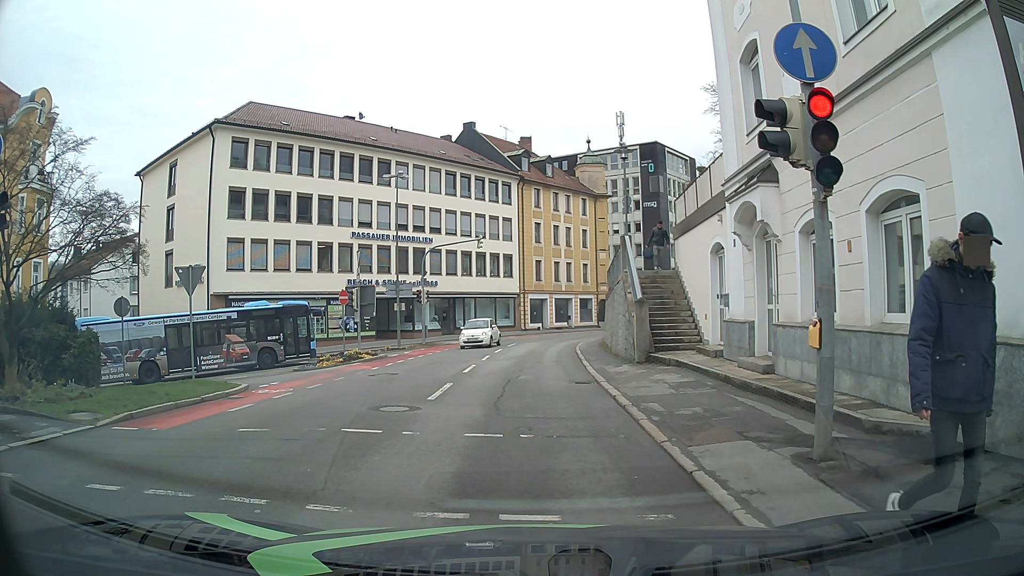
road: tertiary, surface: asphalt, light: Day
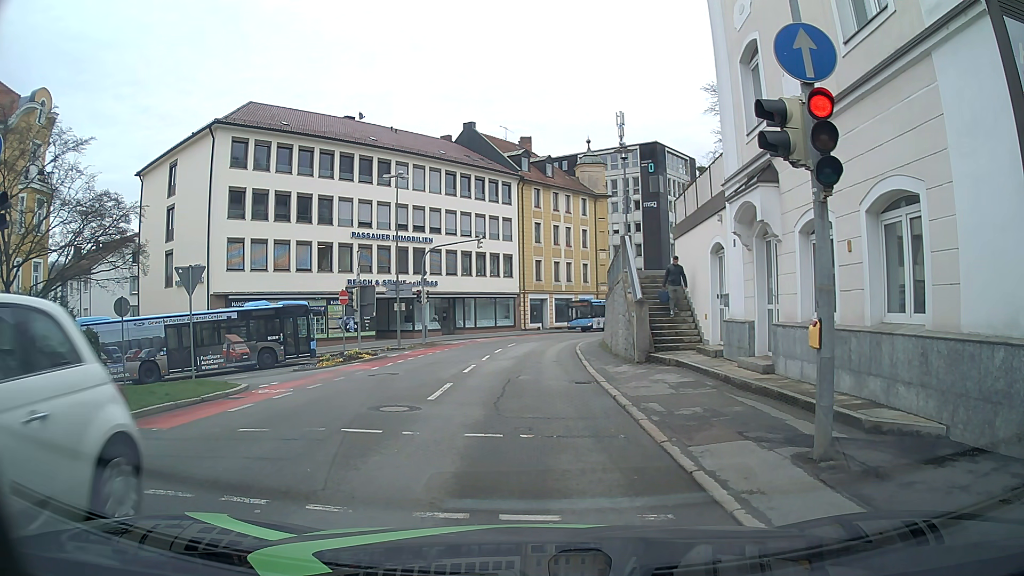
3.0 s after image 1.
(0.0, 0.0) m; 0°
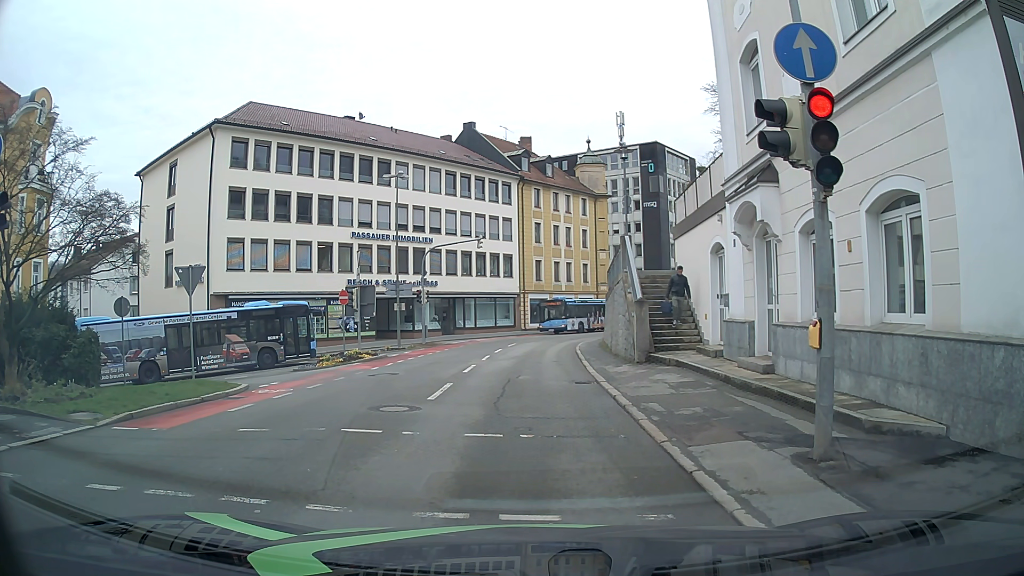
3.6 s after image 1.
(0.0, 0.0) m; 0°
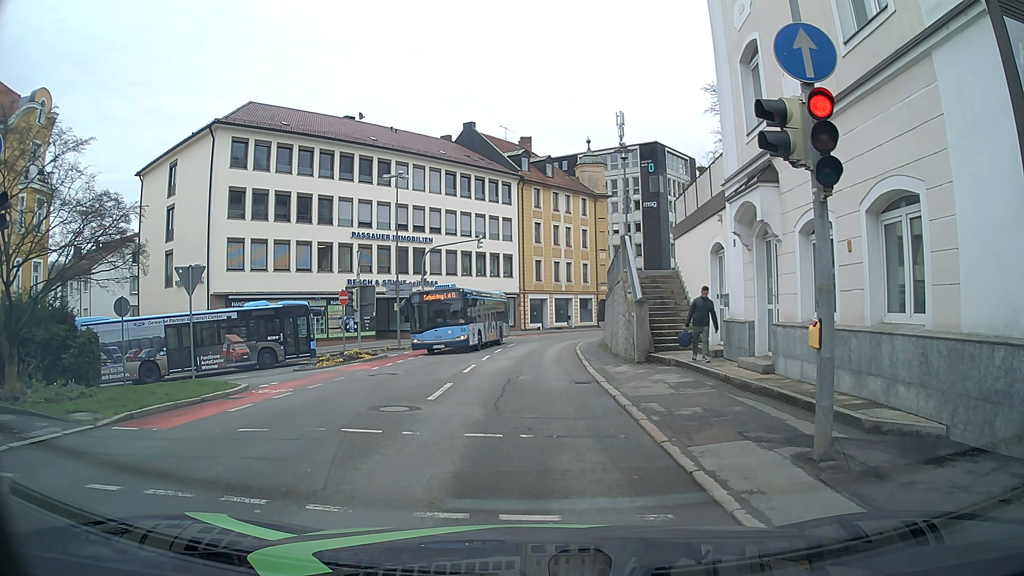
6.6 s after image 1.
(0.0, 0.0) m; 0°
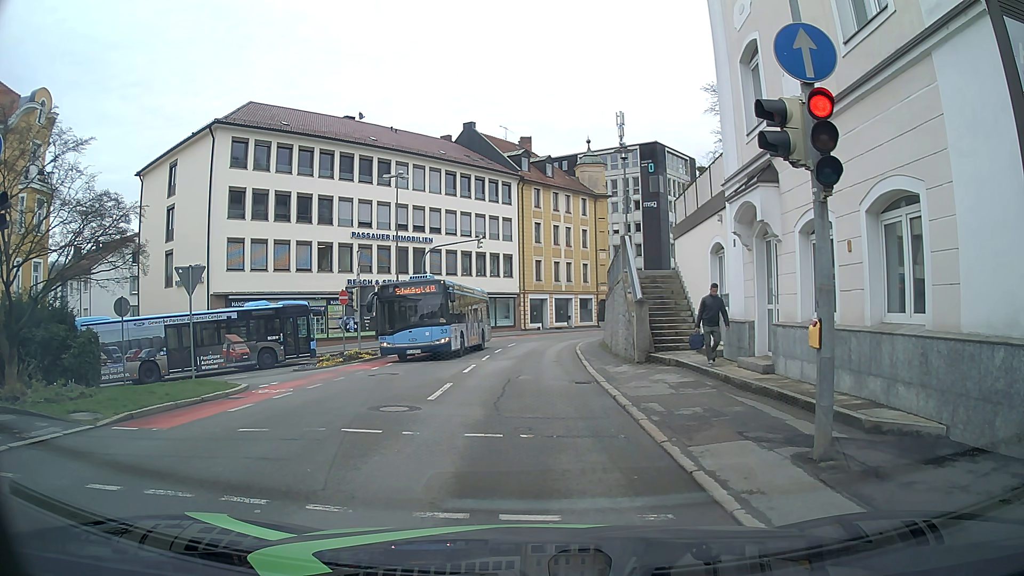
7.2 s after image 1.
(0.0, 0.0) m; 0°
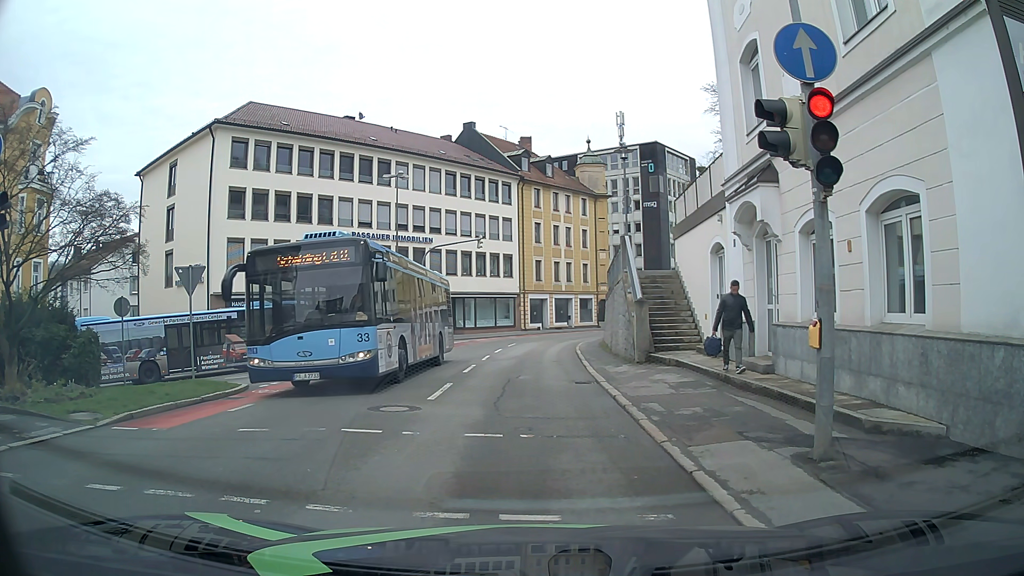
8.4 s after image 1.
(0.0, 0.0) m; 0°
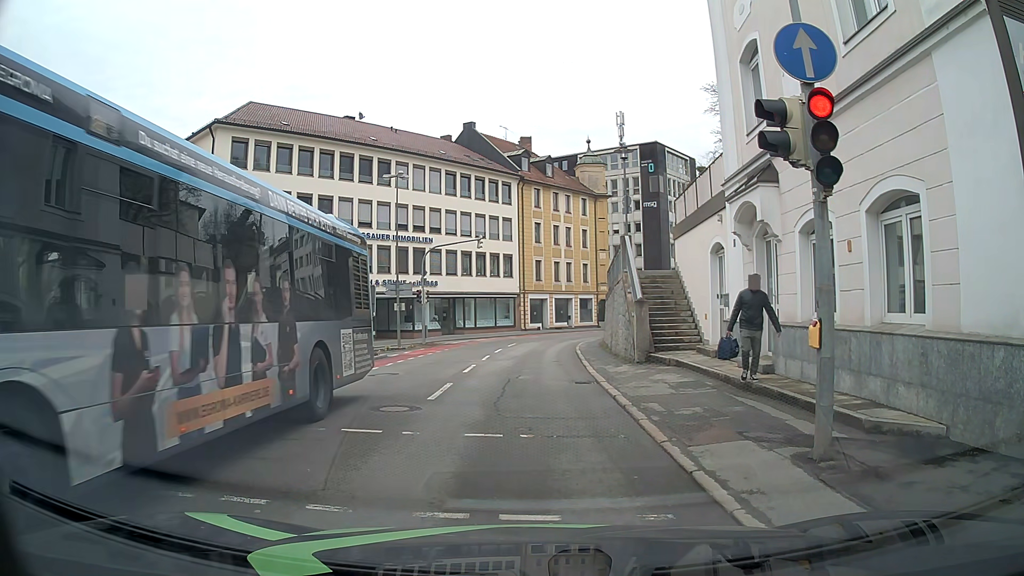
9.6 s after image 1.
(0.0, 0.0) m; 0°
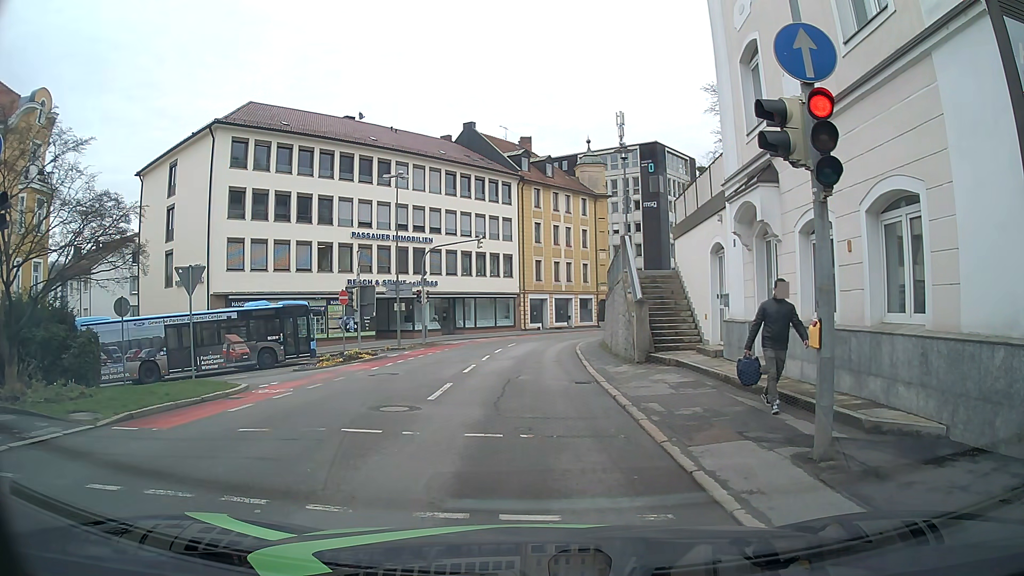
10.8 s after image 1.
(0.0, 0.0) m; 0°
